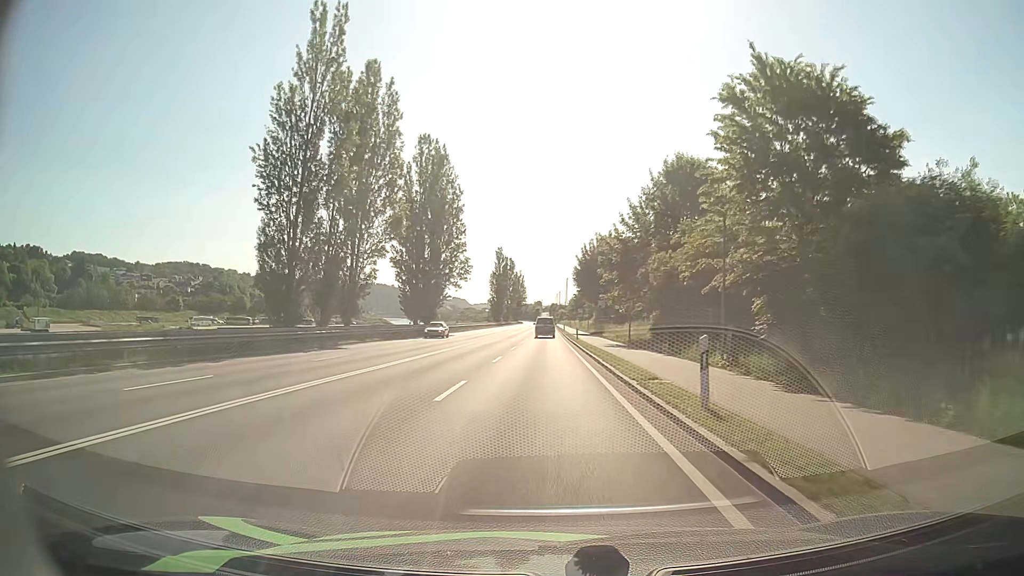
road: primary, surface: asphalt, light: Day
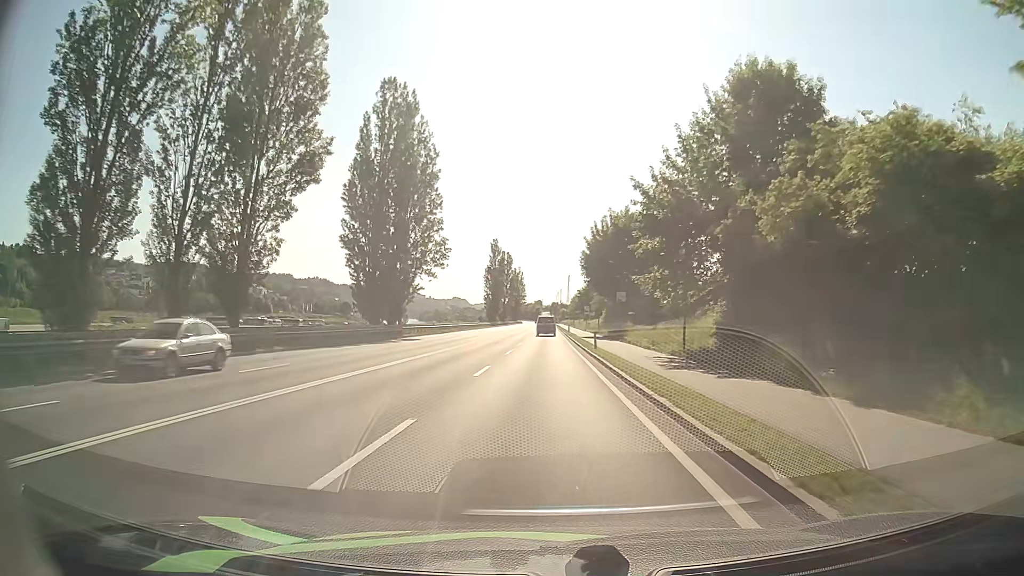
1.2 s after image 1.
(0.0, +18.5) m; 0°
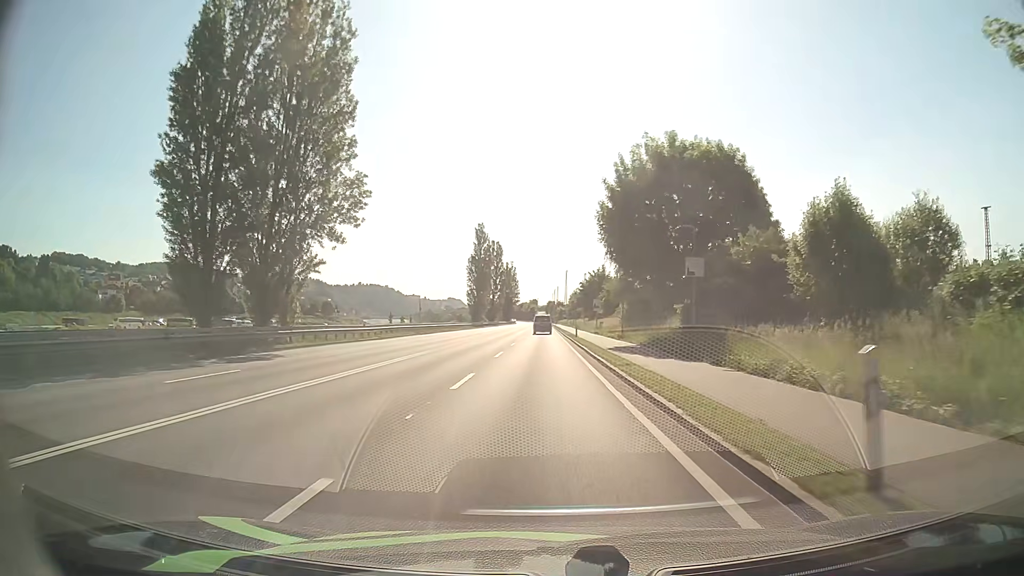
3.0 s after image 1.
(+0.2, +27.9) m; 0°
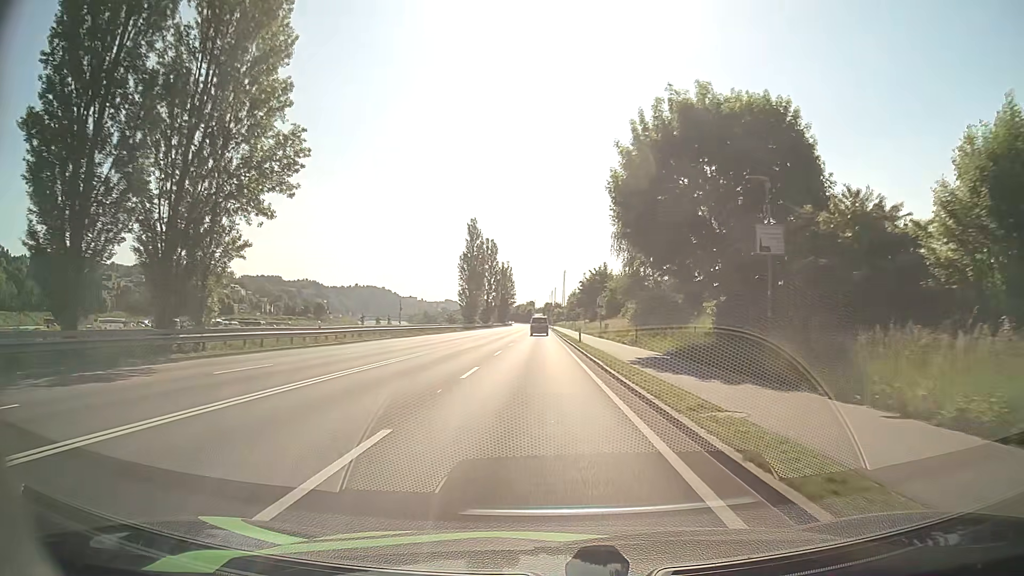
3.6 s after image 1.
(+0.1, +9.3) m; +1°
